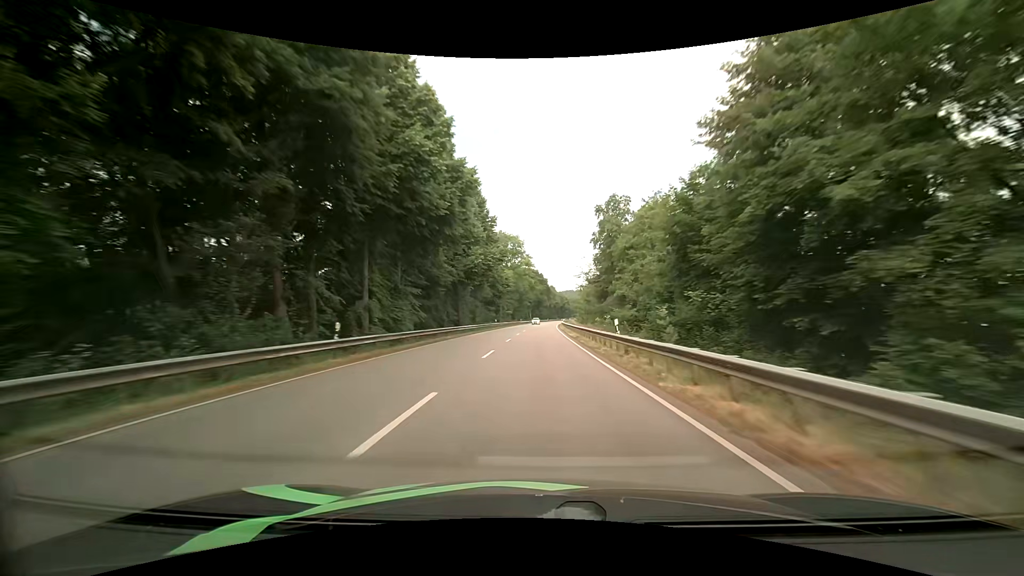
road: primary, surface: asphalt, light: Day
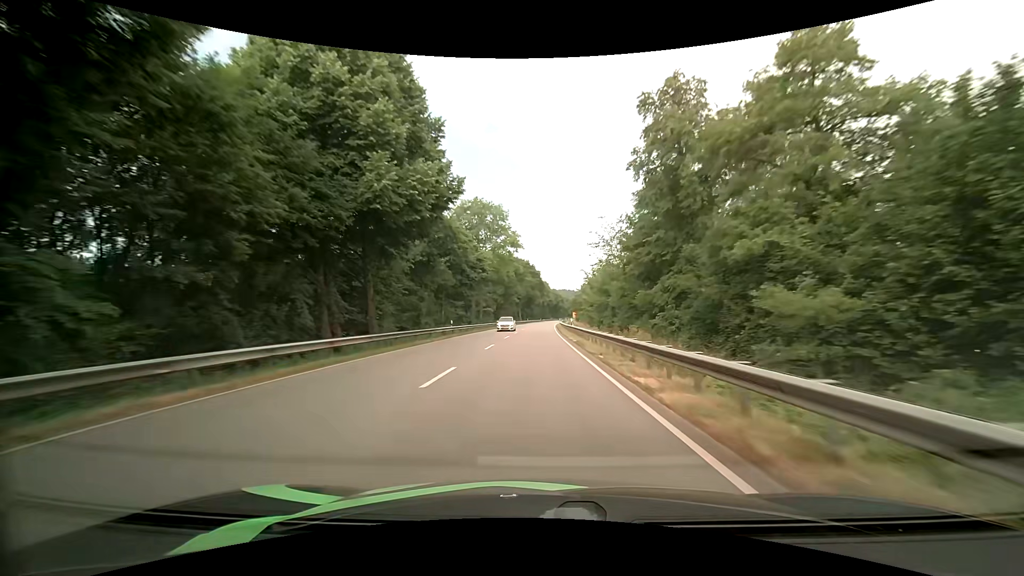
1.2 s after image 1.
(+0.4, +31.4) m; +1°
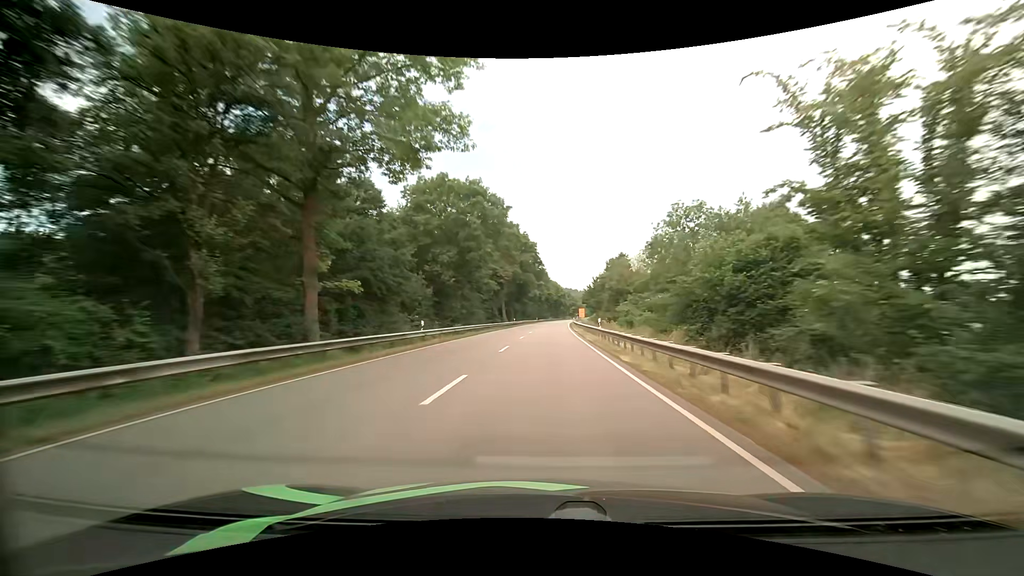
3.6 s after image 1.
(+0.4, +62.2) m; +1°
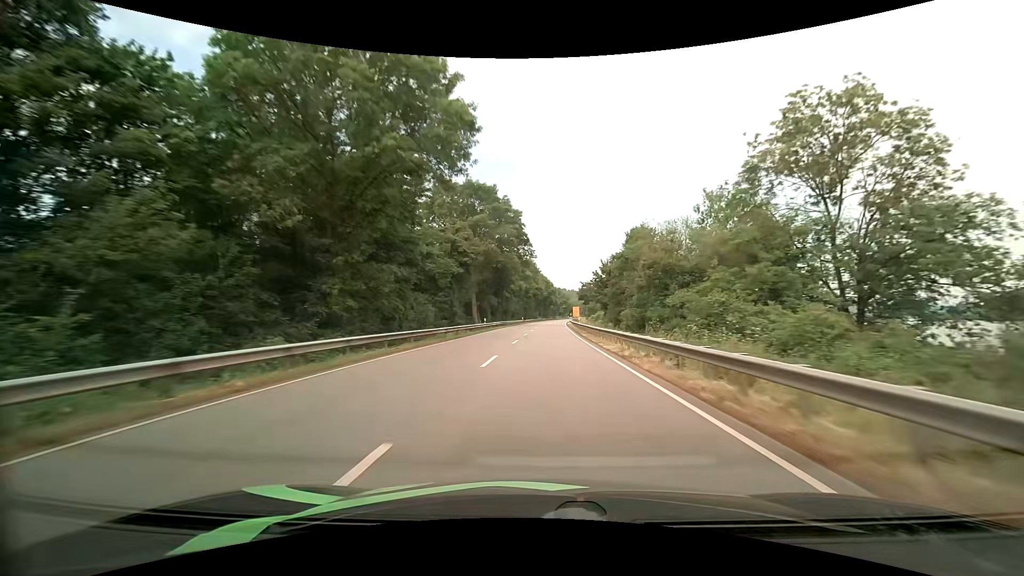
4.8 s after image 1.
(+0.3, +30.4) m; +1°
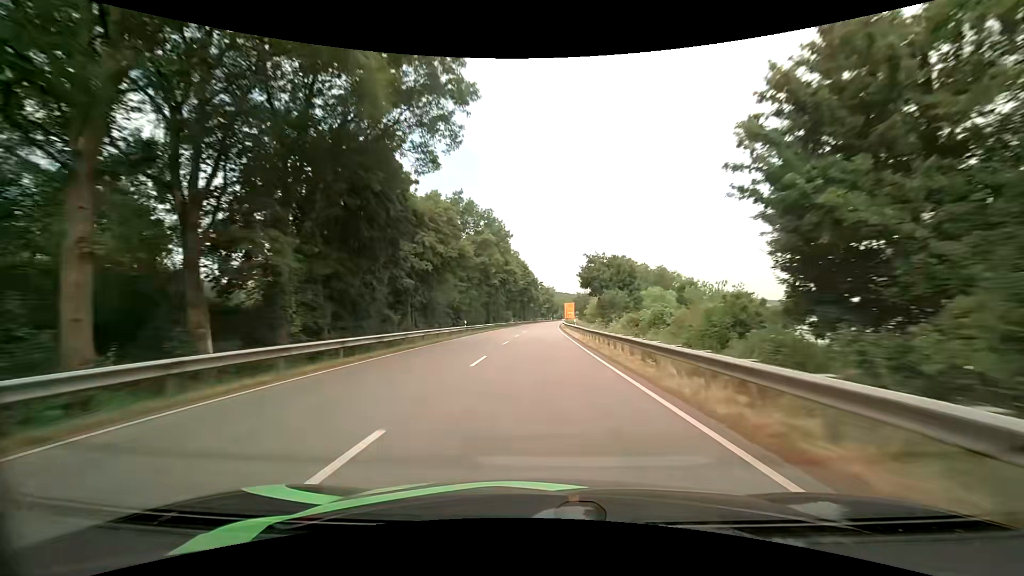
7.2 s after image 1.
(+1.6, +59.4) m; +2°
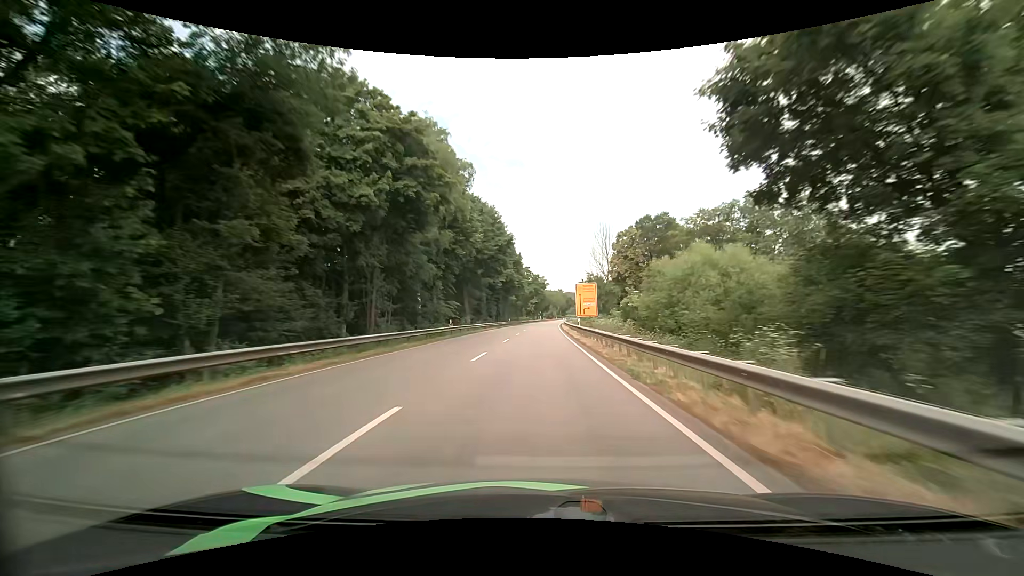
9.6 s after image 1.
(+1.0, +58.8) m; +2°
(0, +10) (0, +20) (0, +30) (0, +40) (0, +50) (+1, +60) (+1, +70) (+1, +80) (+1, +90) (+2, +100) m
